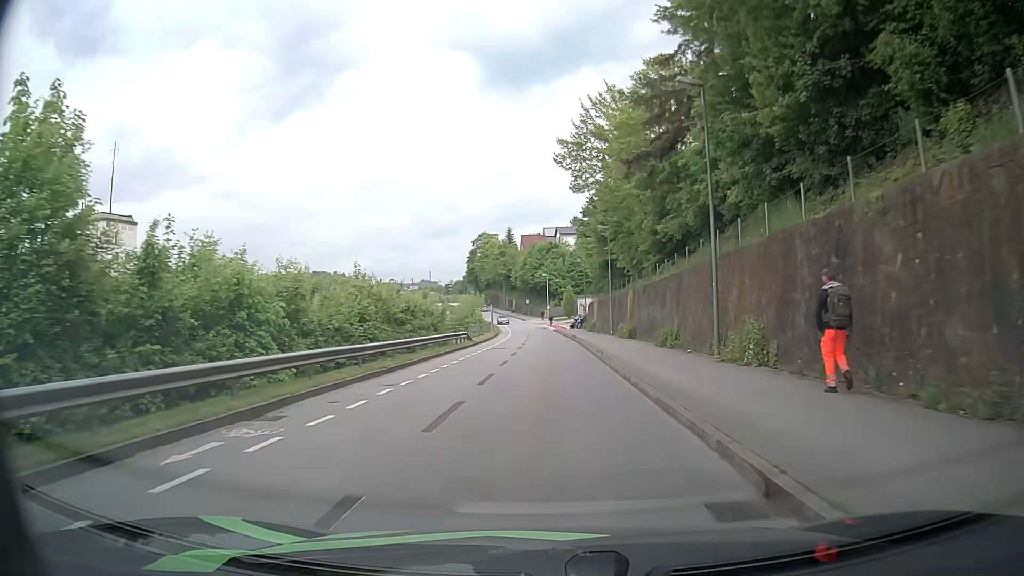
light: Day
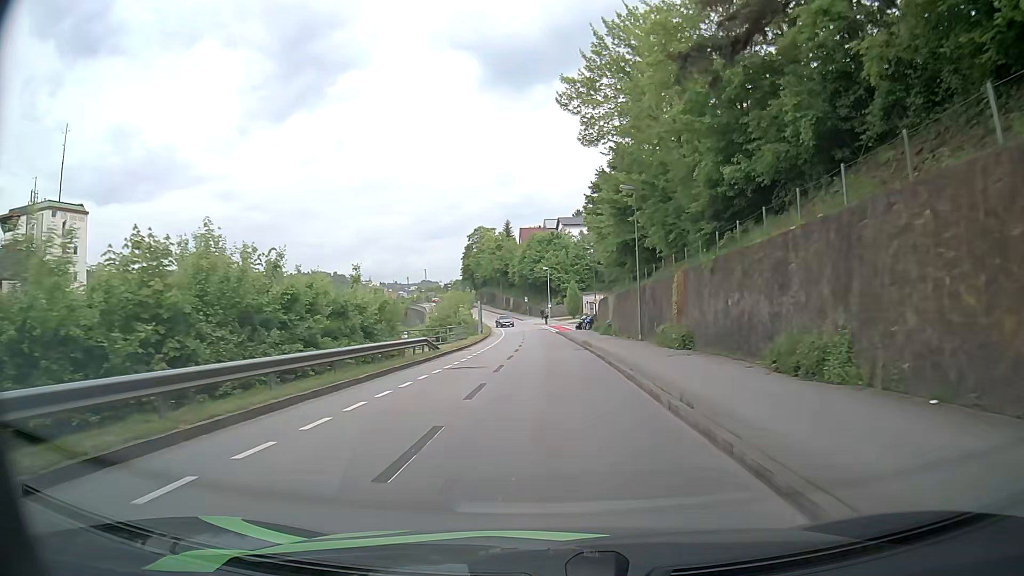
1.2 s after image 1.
(-0.1, +14.5) m; 0°
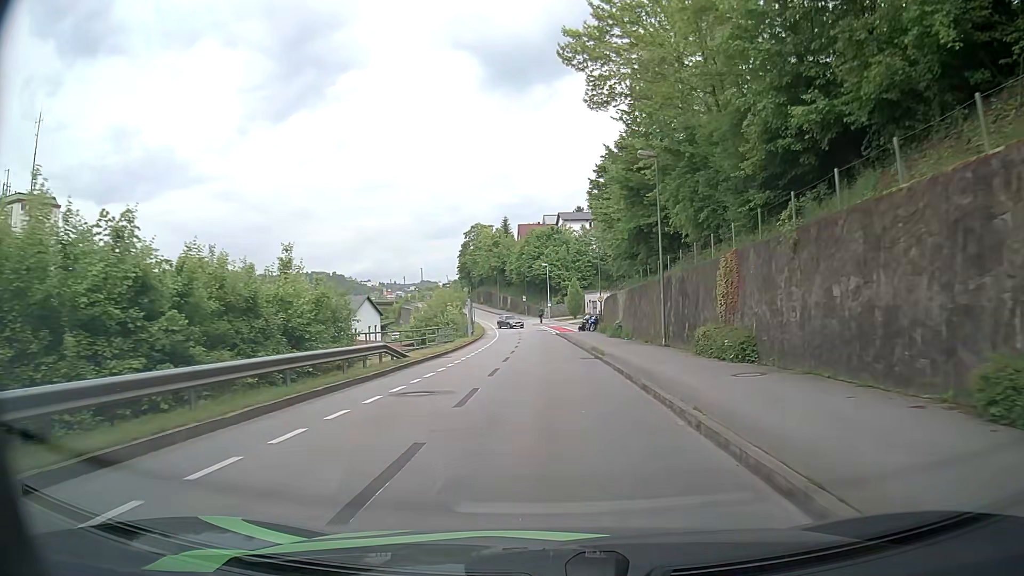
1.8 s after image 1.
(0.0, +7.1) m; 0°
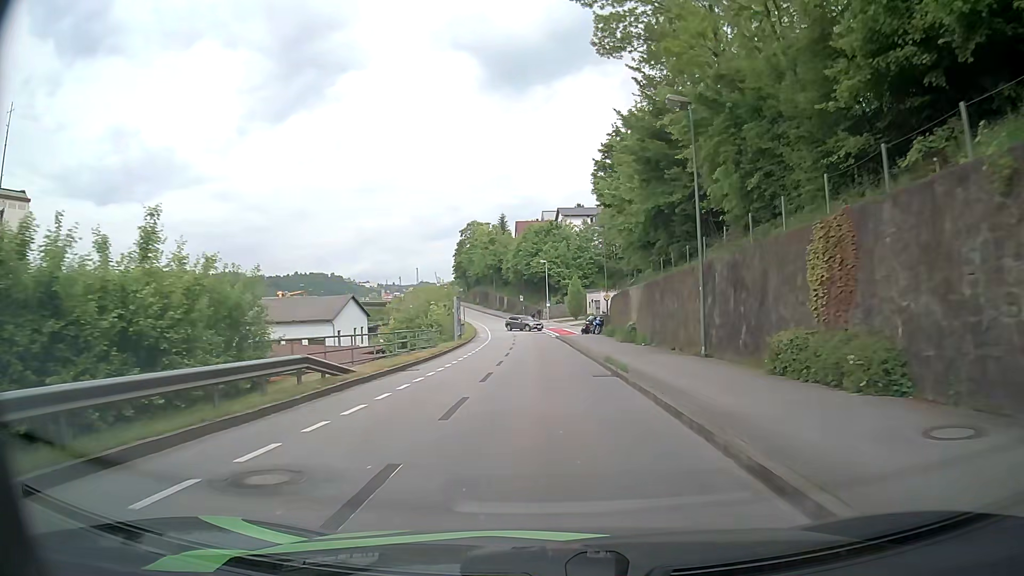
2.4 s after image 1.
(0.0, +7.1) m; -1°
